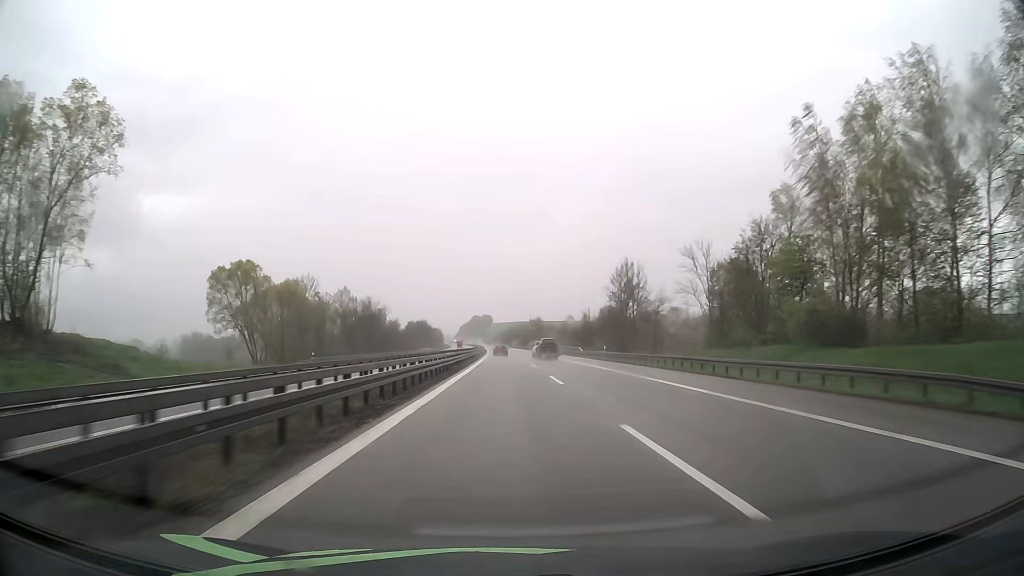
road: motorway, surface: asphalt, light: Day
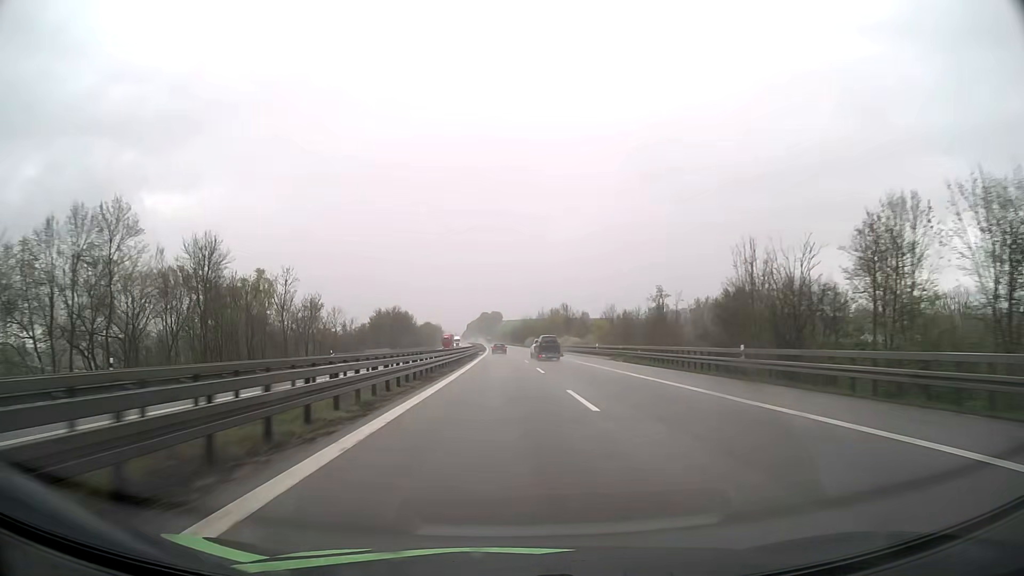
(-0.5, +82.5) m; -1°
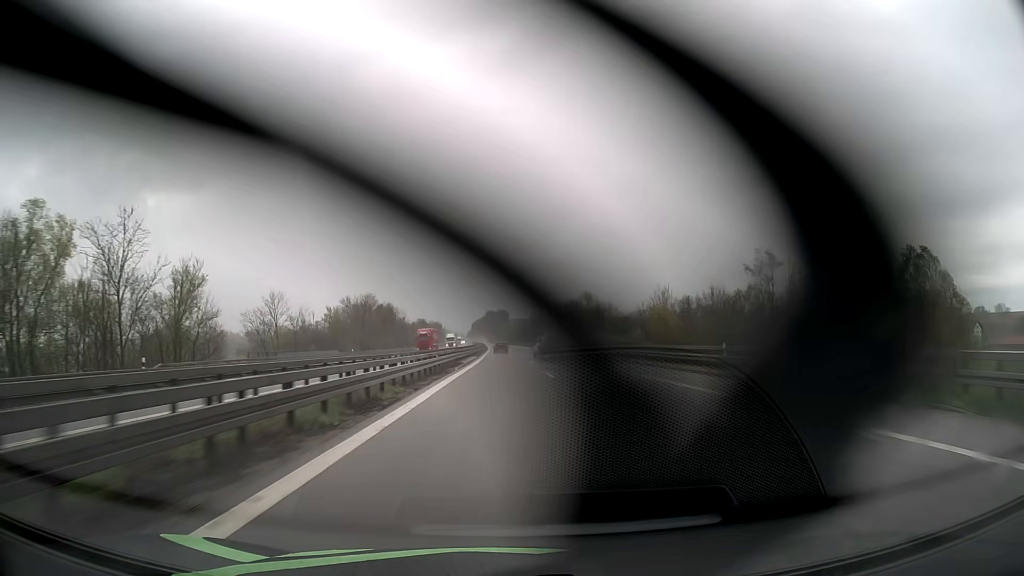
(-0.2, +41.2) m; -1°
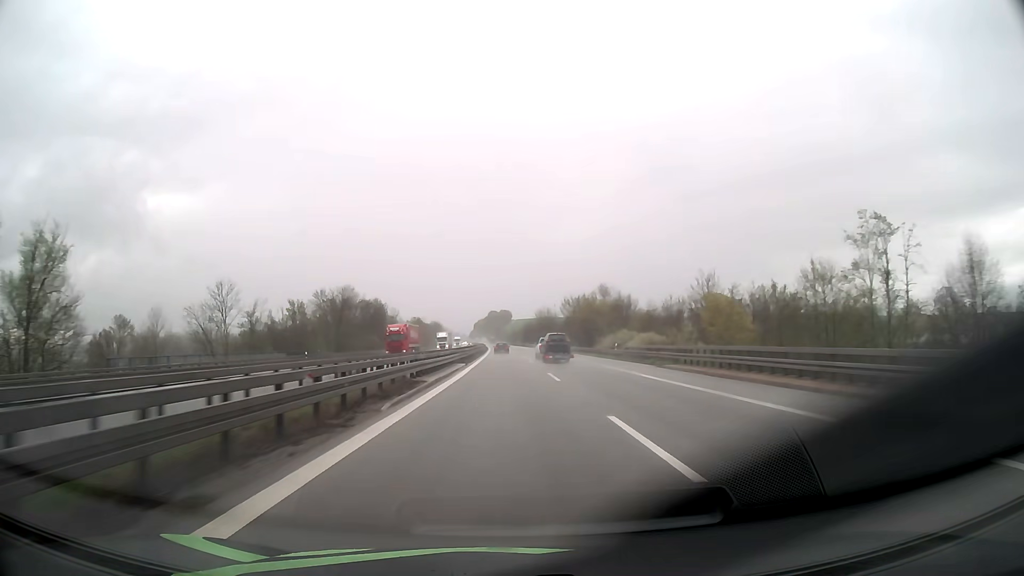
(0.0, +20.6) m; 0°
(0, +10) (0, +20) (0, +30) (0, +40) (0, +50) (0, +60) (0, +70) (-1, +80) (-1, +90) (-1, +100) m
